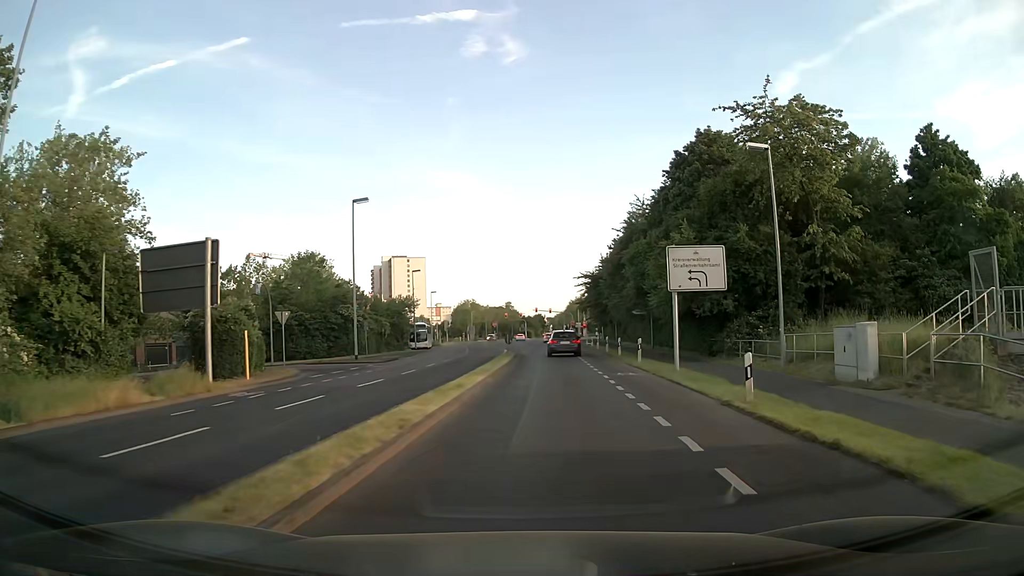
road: secondary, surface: asphalt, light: Day
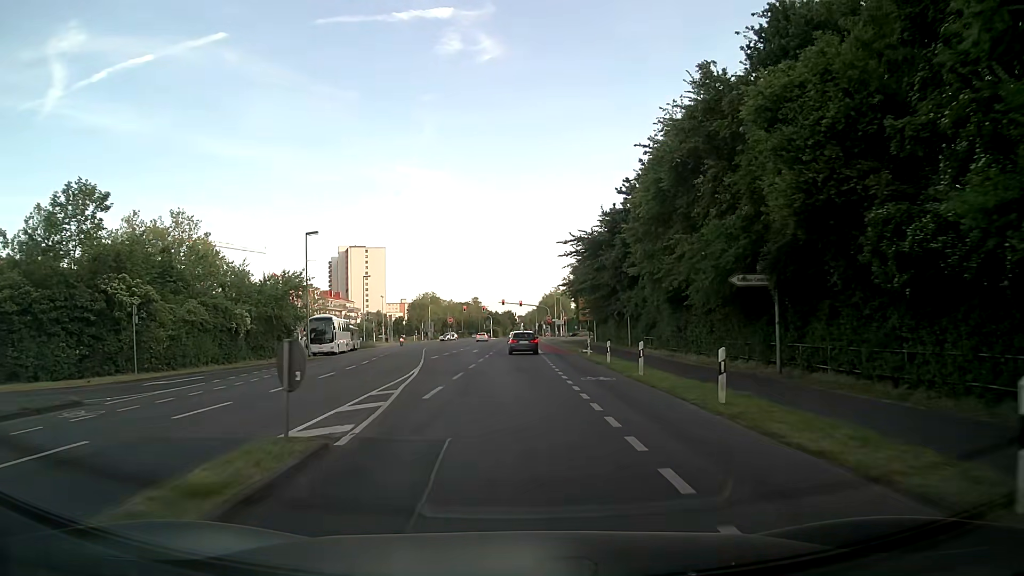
(+1.6, +32.7) m; +2°
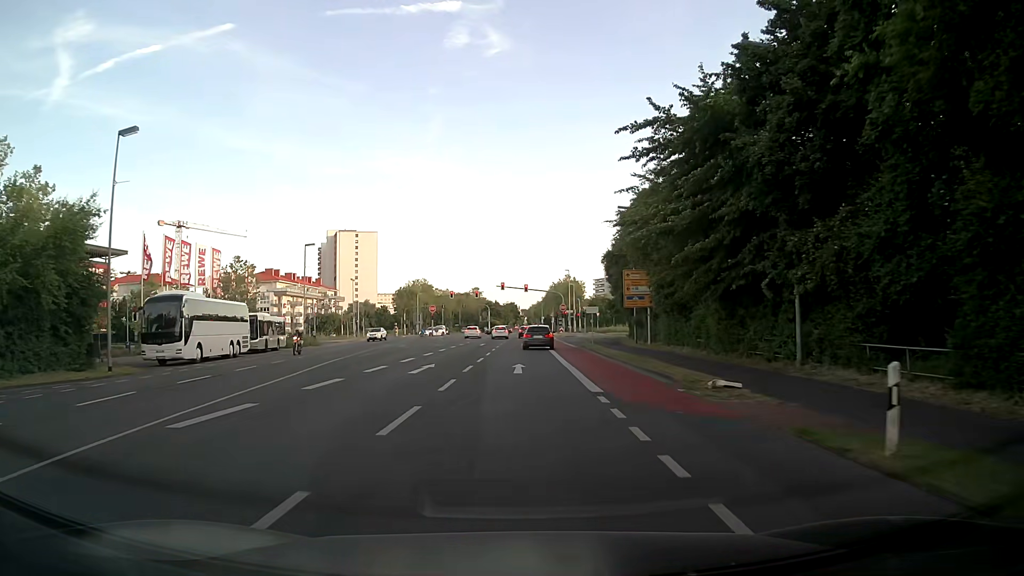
(0.0, +29.9) m; 0°
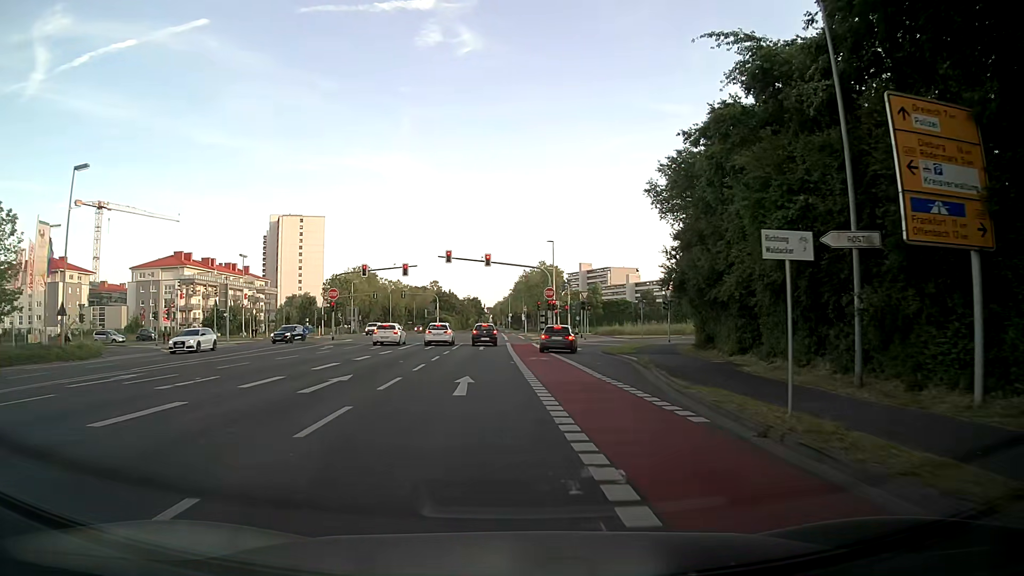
(+0.9, +36.7) m; +3°
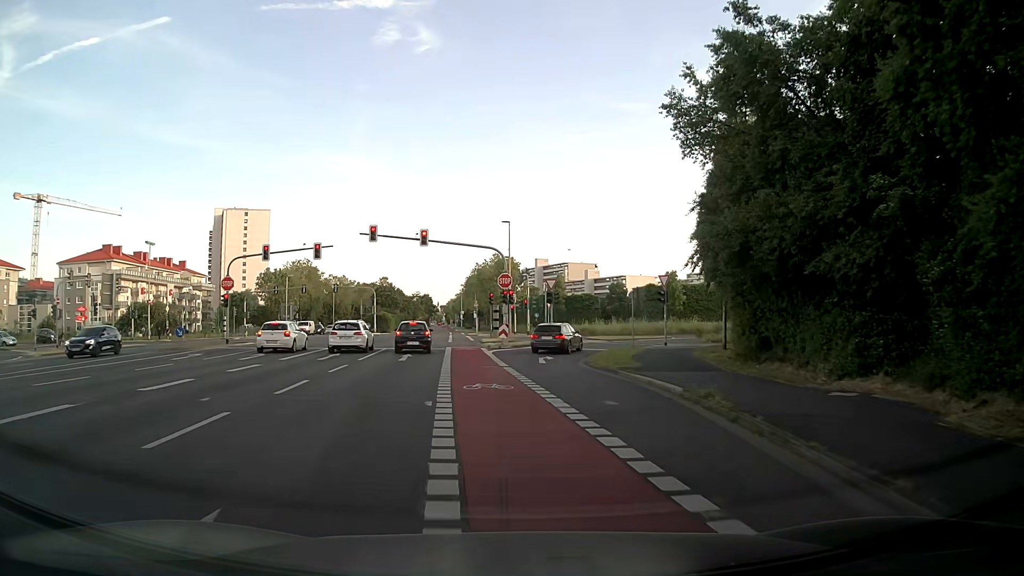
(+0.4, +12.9) m; +4°
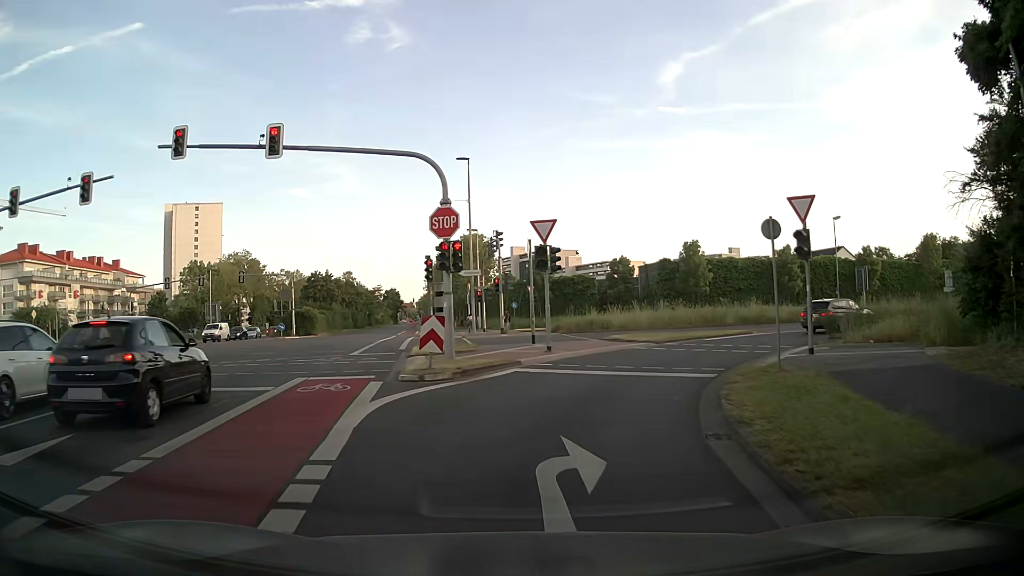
(+0.7, +22.1) m; +3°
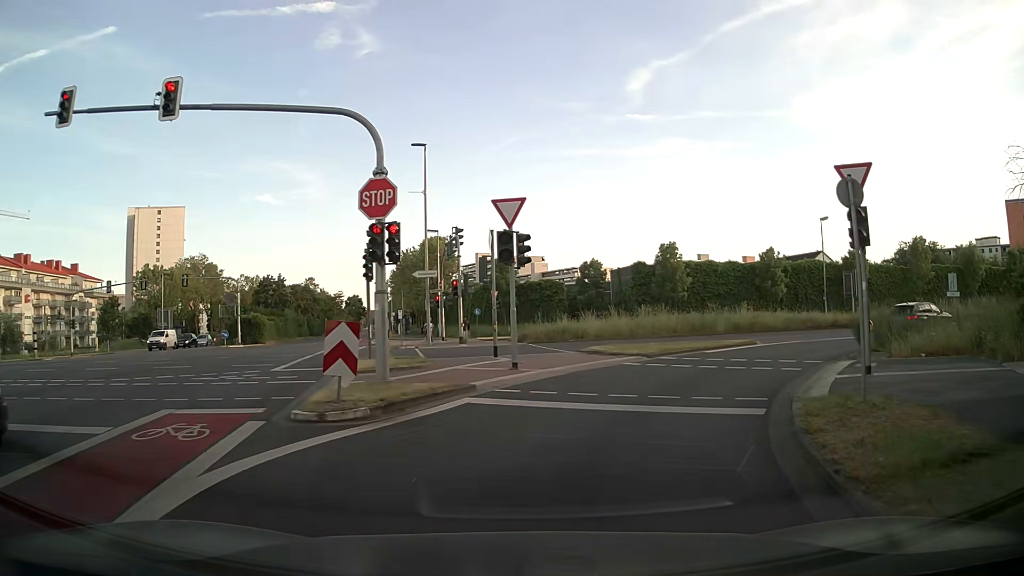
(+0.1, +4.6) m; +2°
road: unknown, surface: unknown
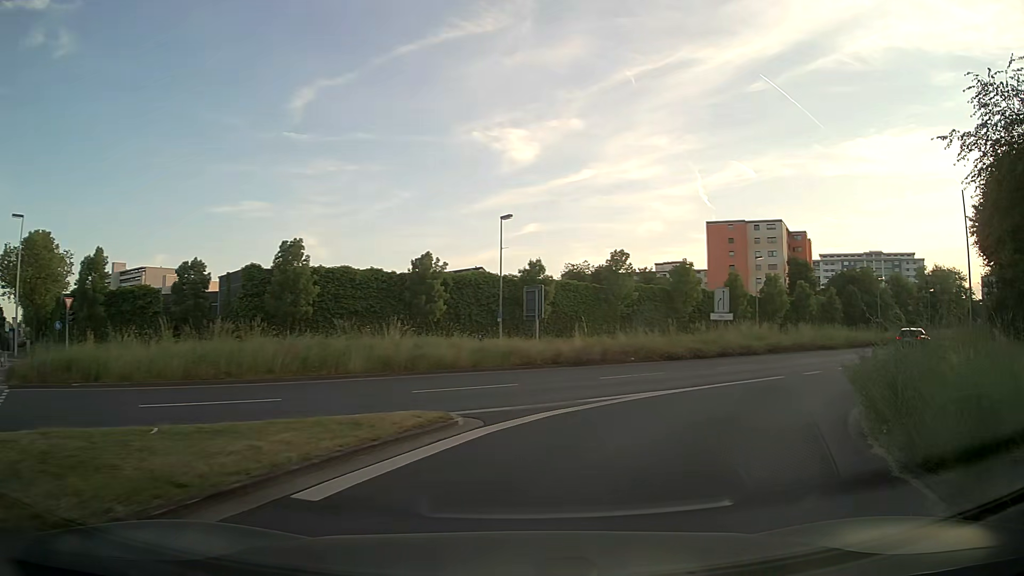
(+3.7, +15.4) m; +31°
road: secondary_link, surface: asphalt
(+2, +10) (+7, +18) (+14, +26) (+21, +33) (+28, +40) (+35, +47) (+42, +54) (+50, +60) (+57, +67) (+65, +74) m
